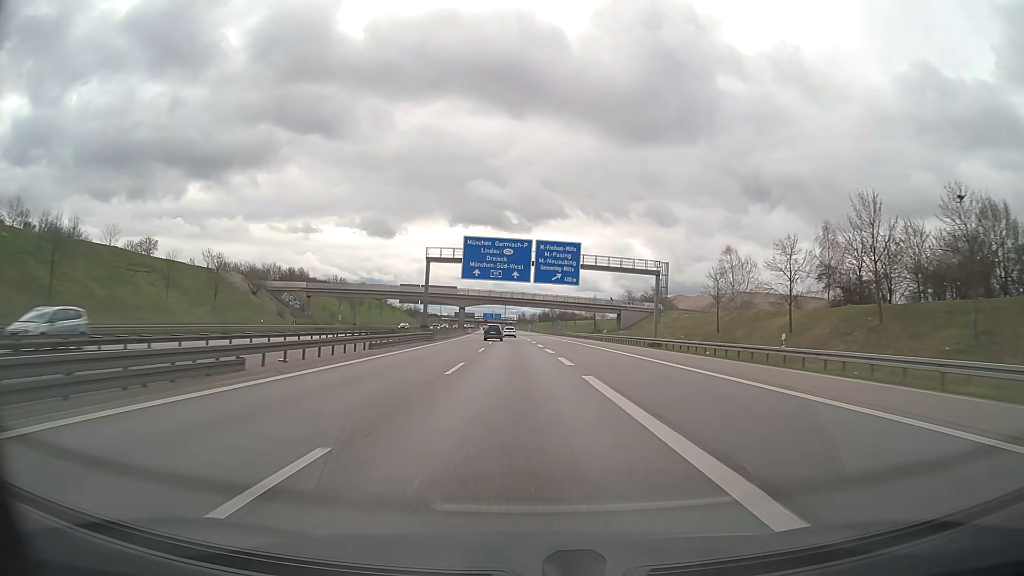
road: motorway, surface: asphalt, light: Day
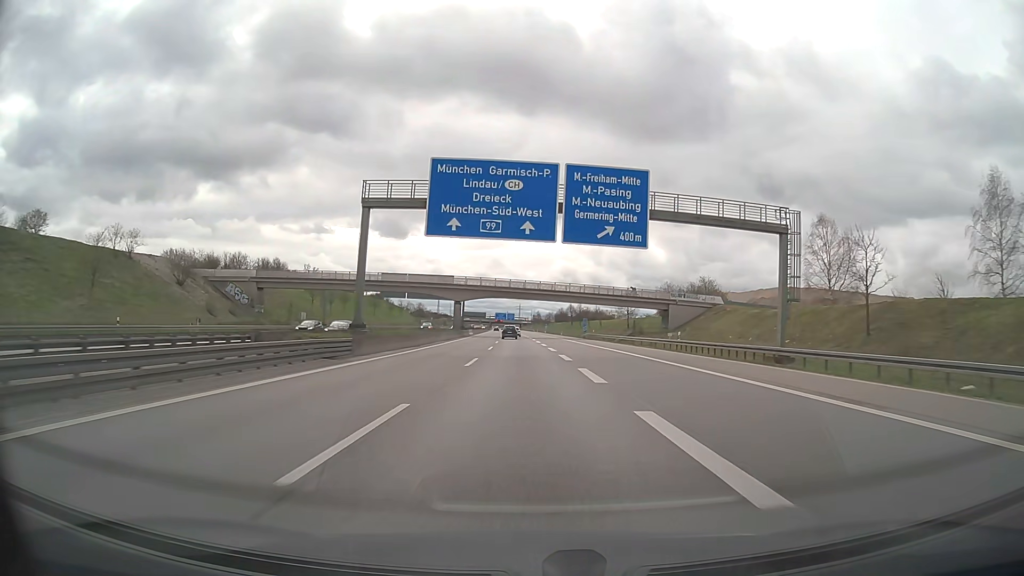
(-0.4, +31.7) m; -1°
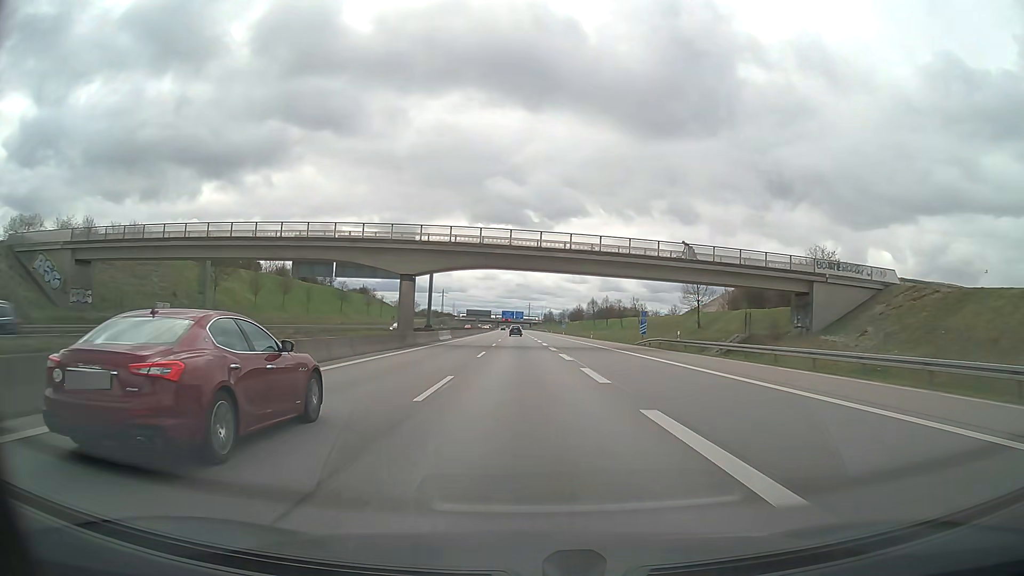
(-0.4, +47.5) m; -1°
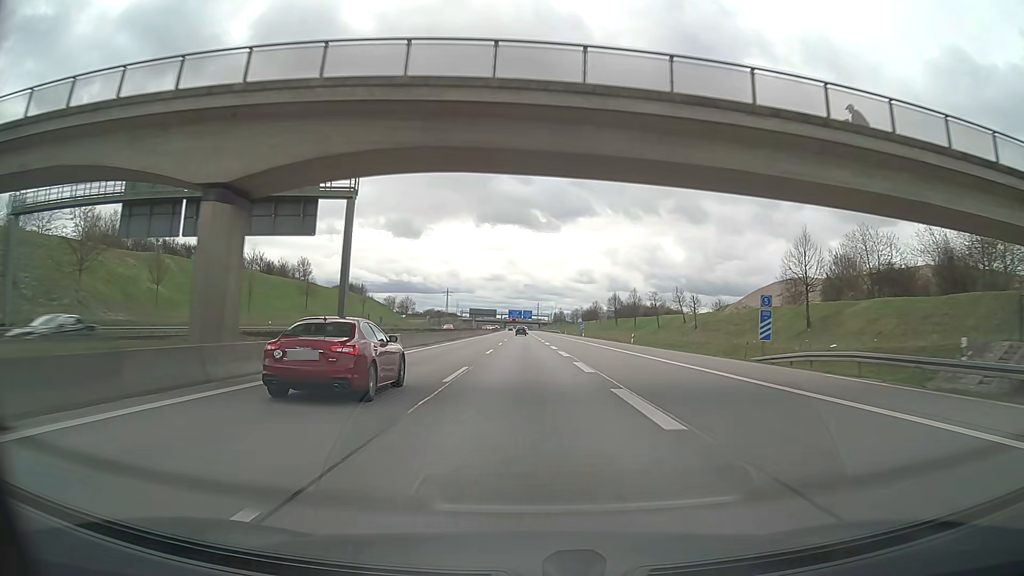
(-0.3, +31.7) m; -1°
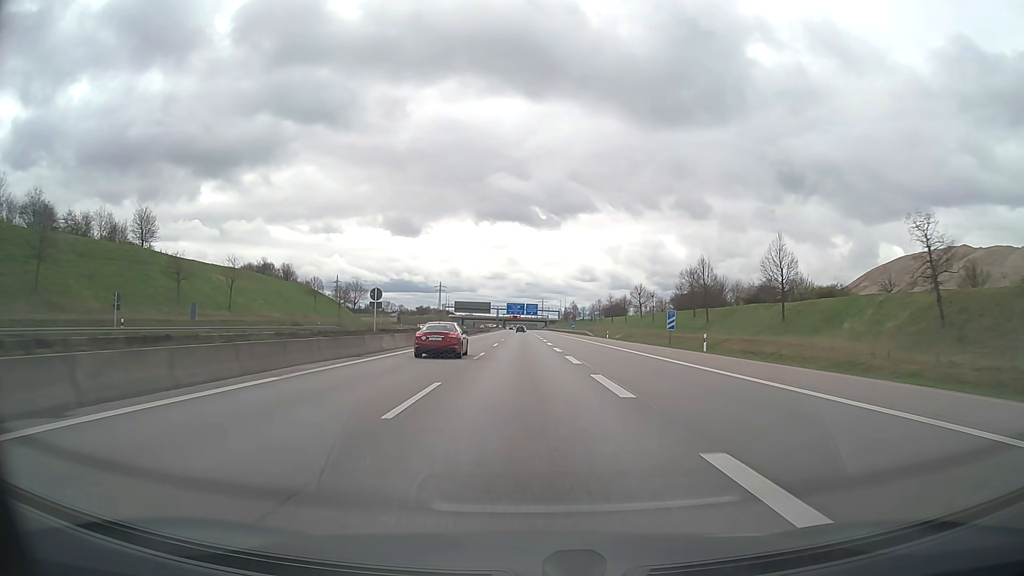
(-0.3, +79.2) m; 0°
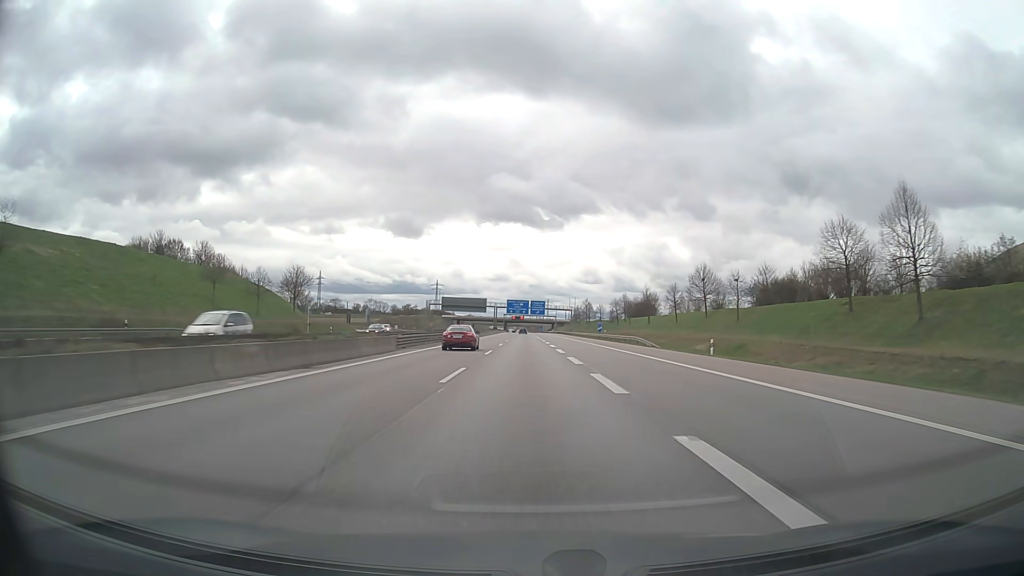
(-0.1, +47.5) m; 0°
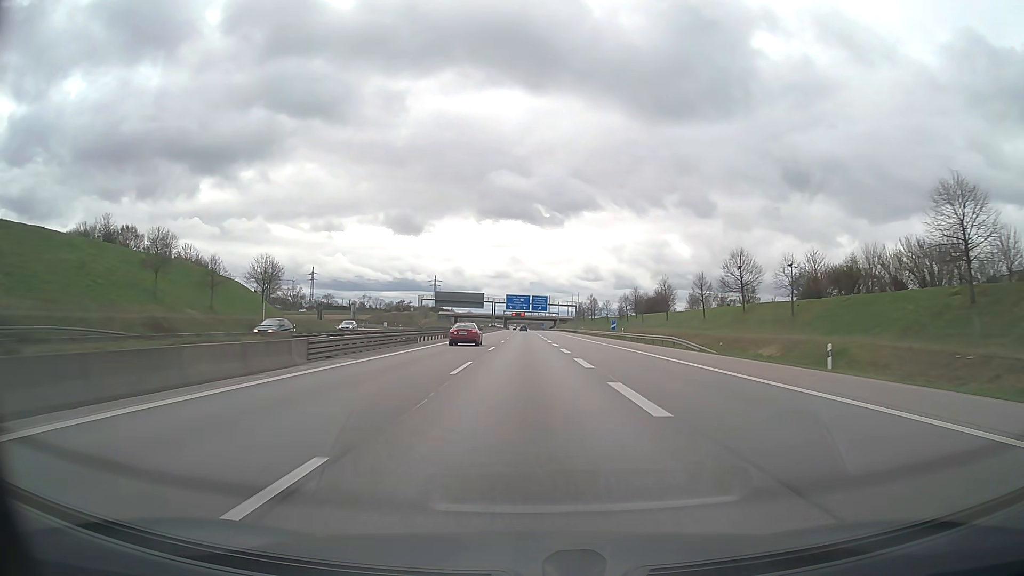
(0.0, +15.8) m; 0°
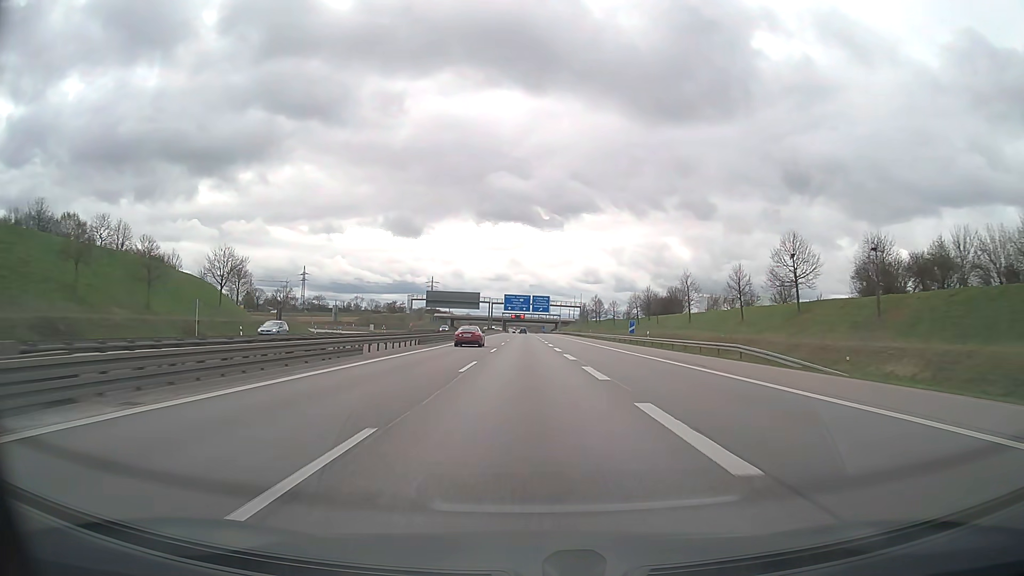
(0.0, +15.8) m; 0°
(0, +10) (0, +20) (0, +30) (0, +40) (0, +50) (0, +60) (0, +70) (0, +80) (0, +90) (0, +100) m
